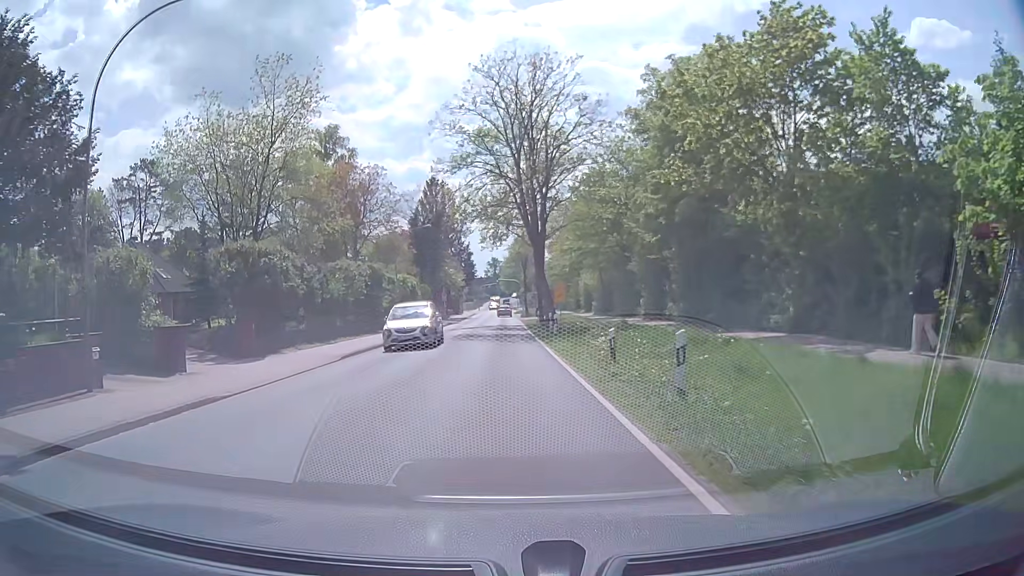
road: secondary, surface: asphalt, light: Day
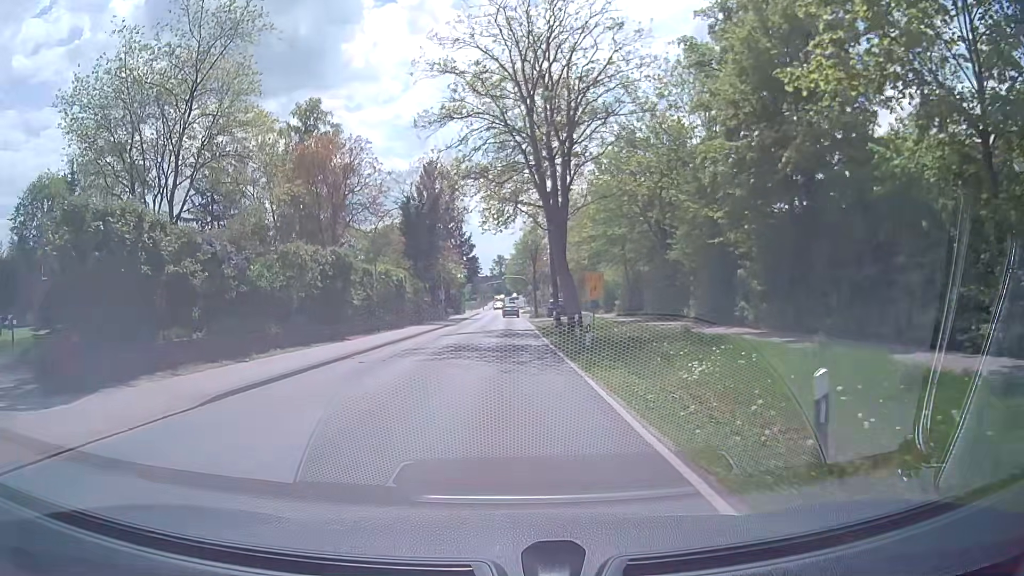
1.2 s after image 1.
(-0.2, +10.1) m; -2°
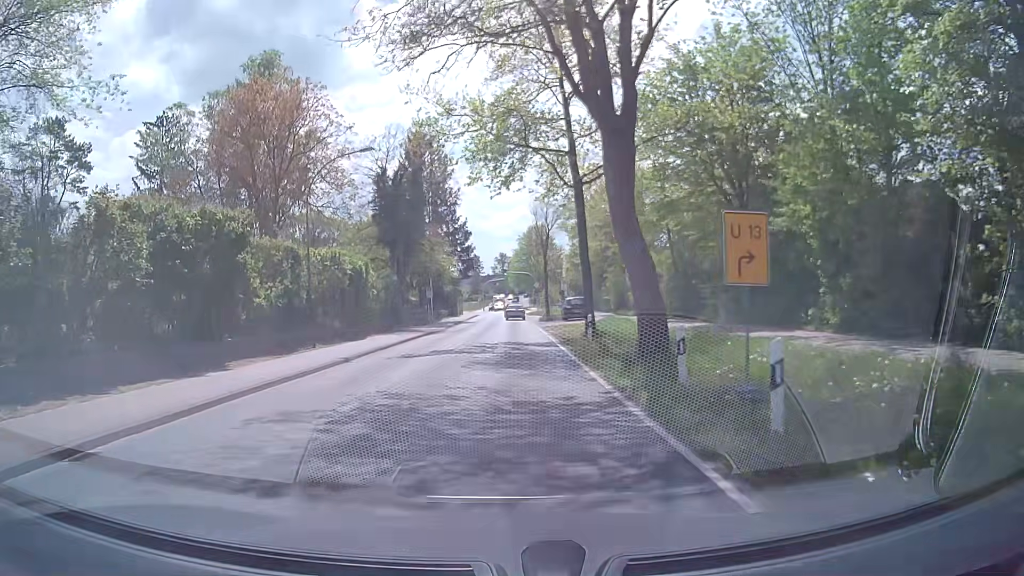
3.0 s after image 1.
(0.0, +14.0) m; 0°
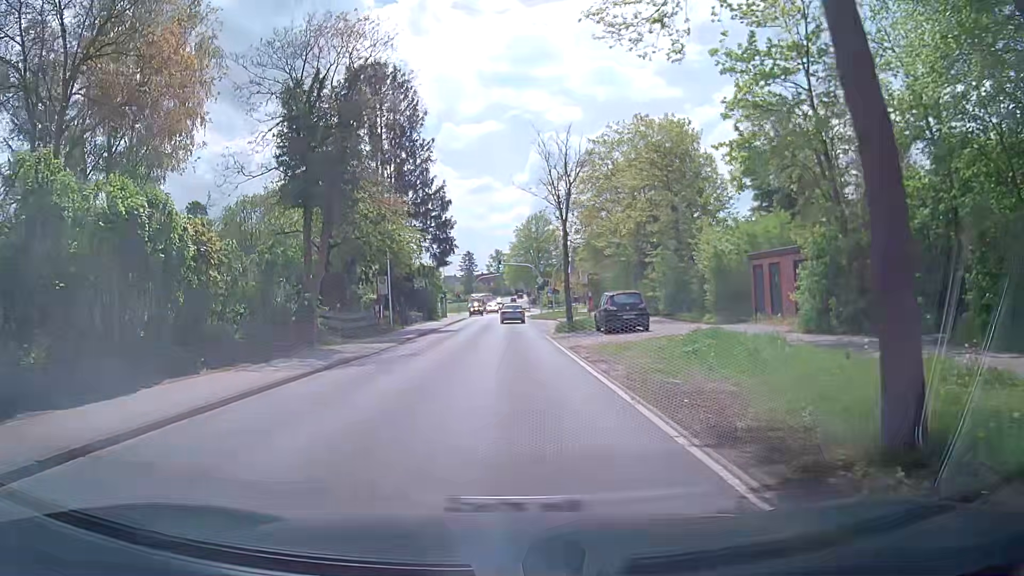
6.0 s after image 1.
(+0.2, +20.4) m; +1°
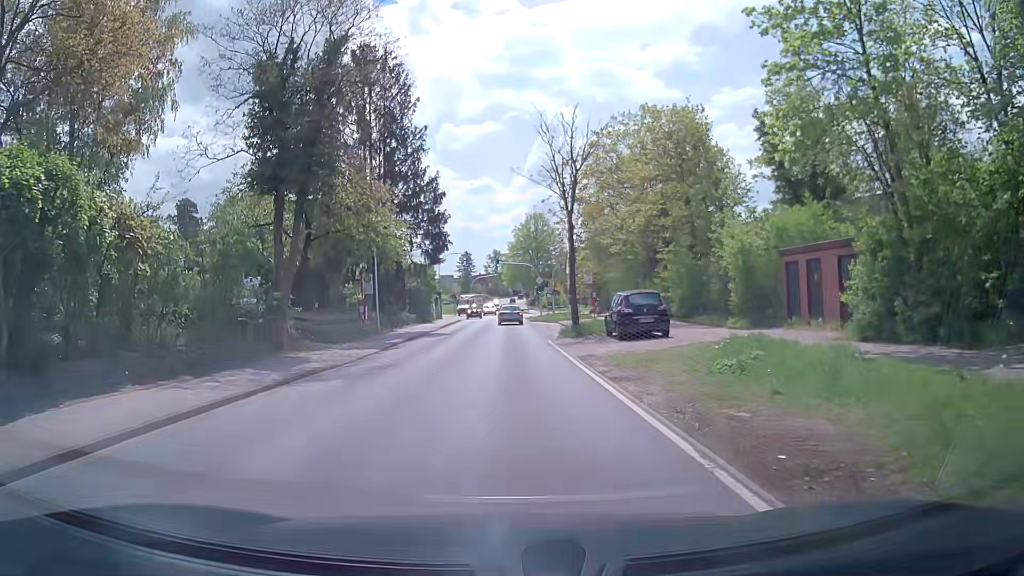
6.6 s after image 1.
(0.0, +3.6) m; +1°
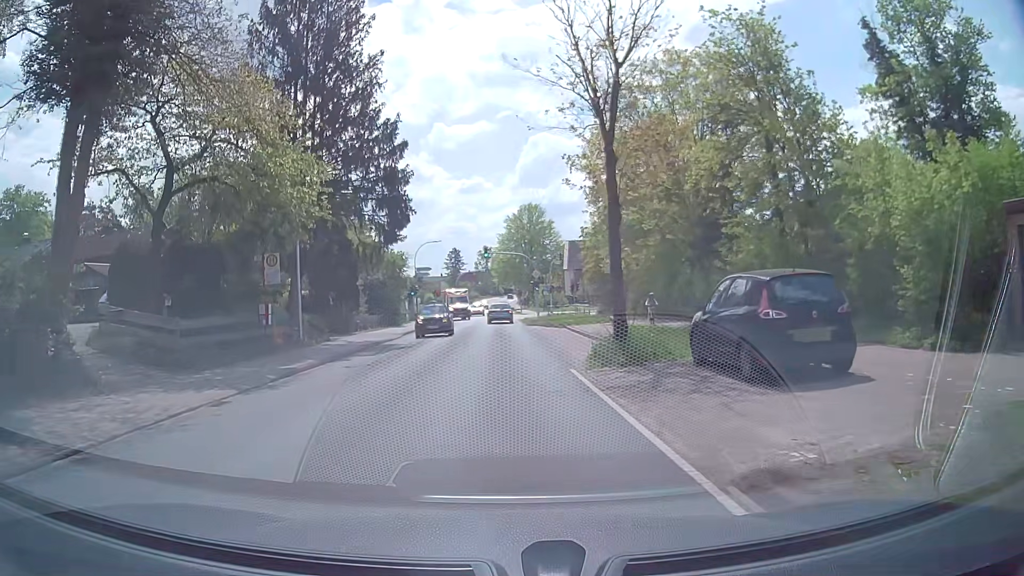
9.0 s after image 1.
(-0.1, +13.1) m; +1°
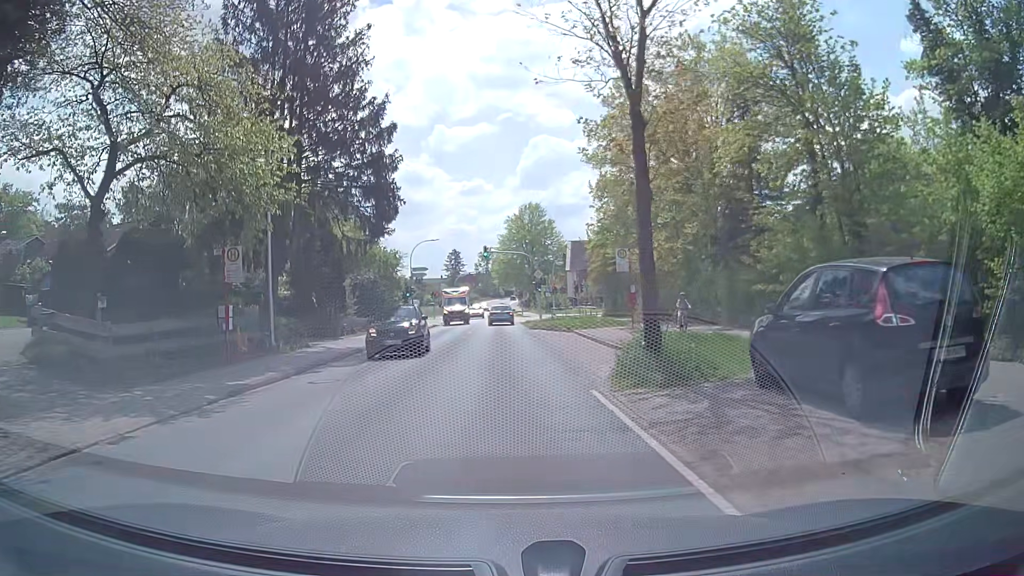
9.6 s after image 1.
(0.0, +3.3) m; 0°
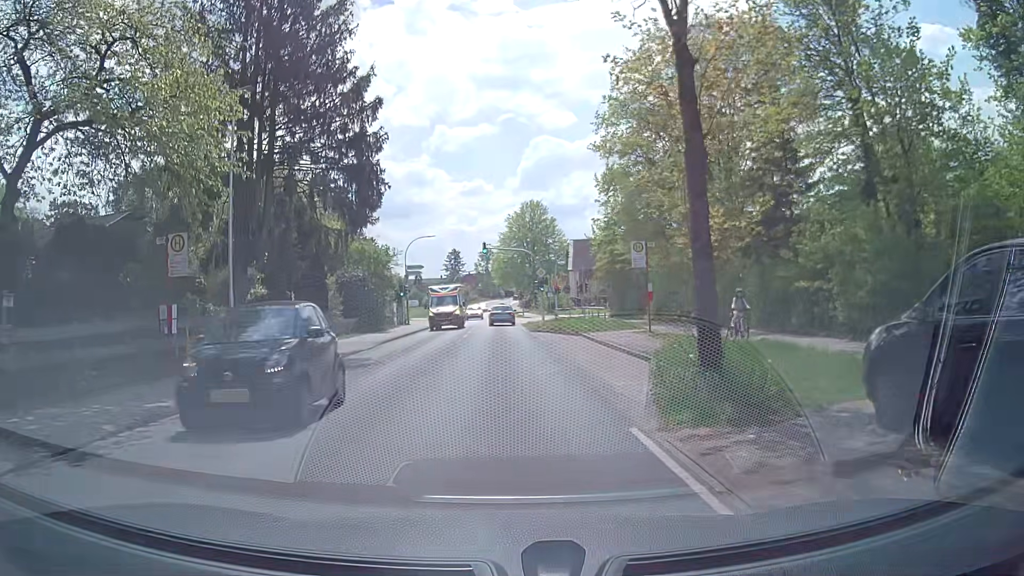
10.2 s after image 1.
(-0.1, +3.5) m; -1°
